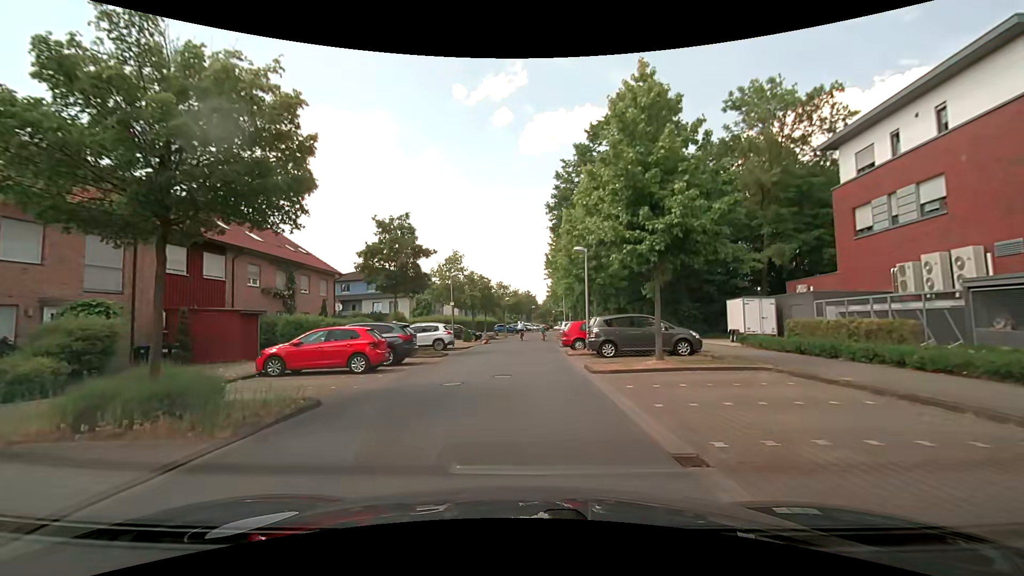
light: Day
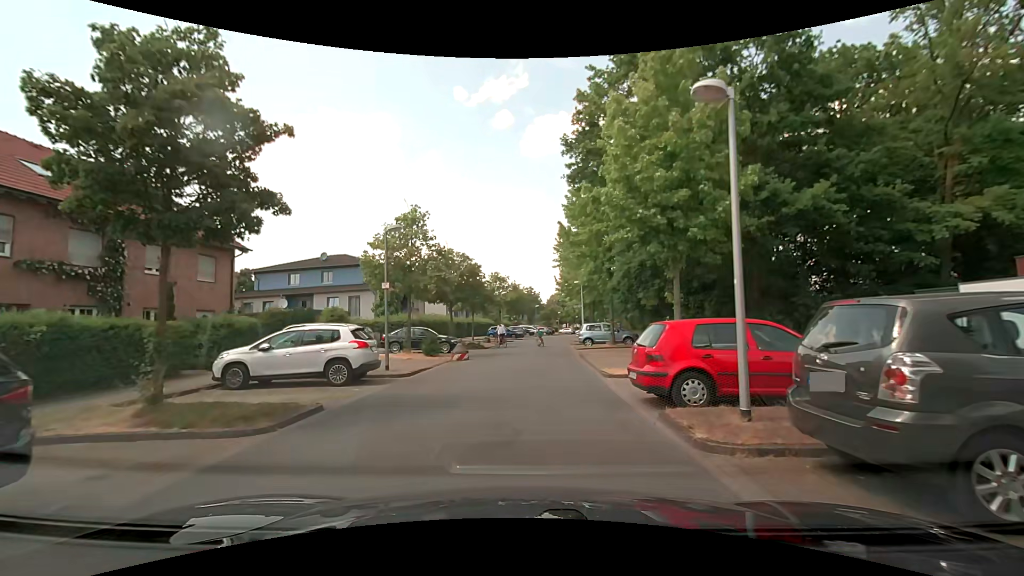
(0.0, +15.5) m; -2°
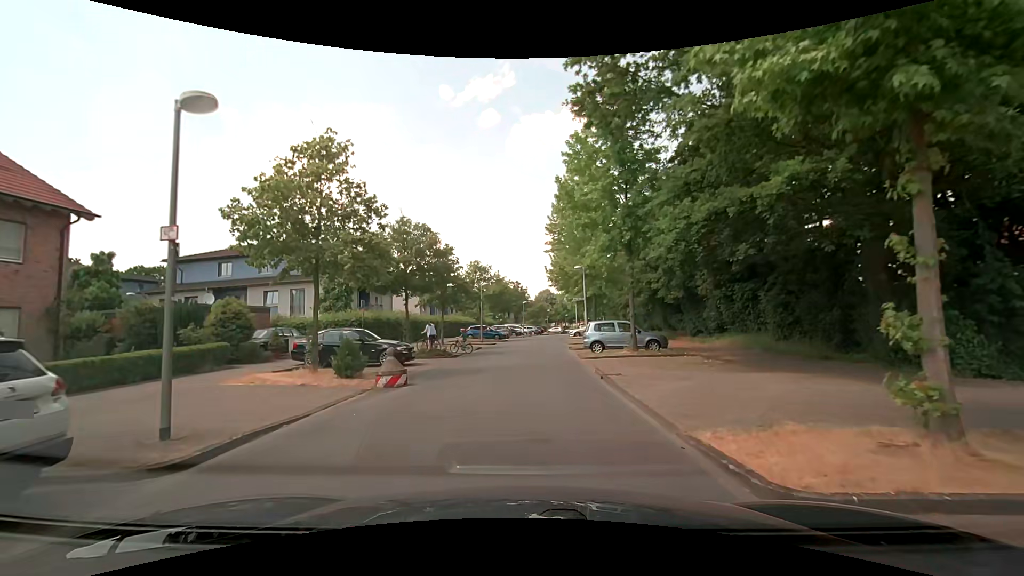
(+0.4, +9.3) m; +3°
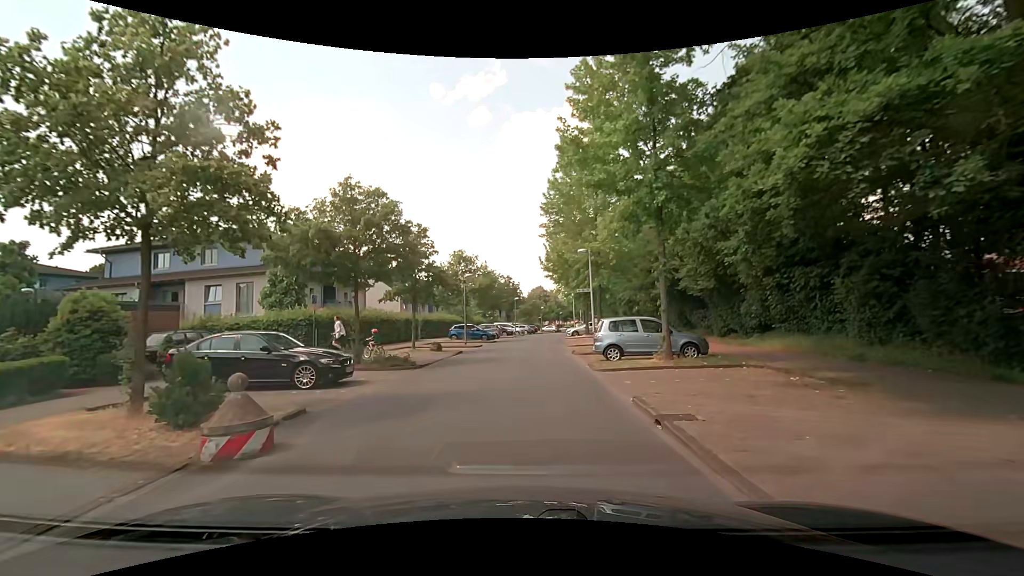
(+0.1, +6.1) m; +2°
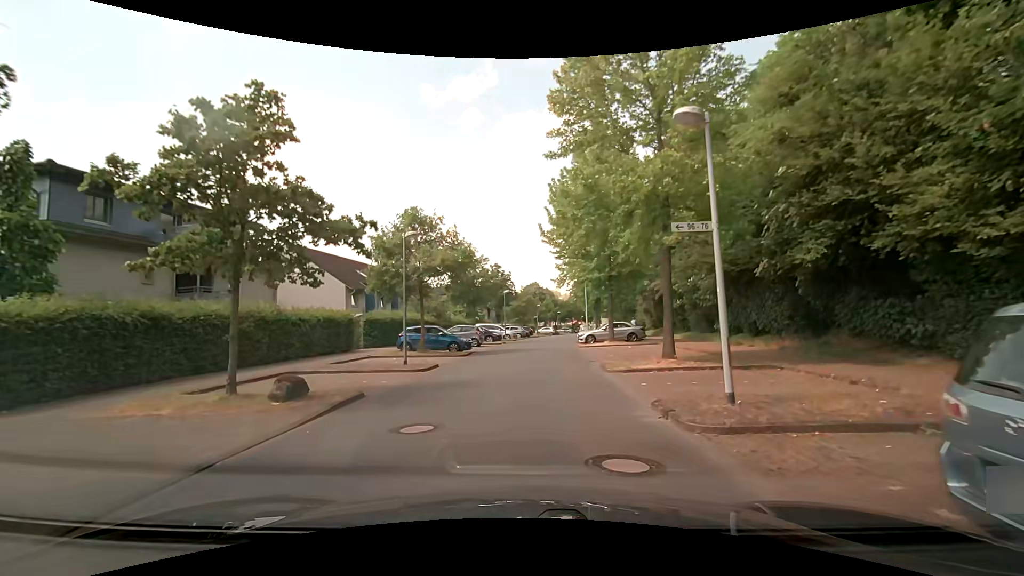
(-0.2, +15.5) m; -1°
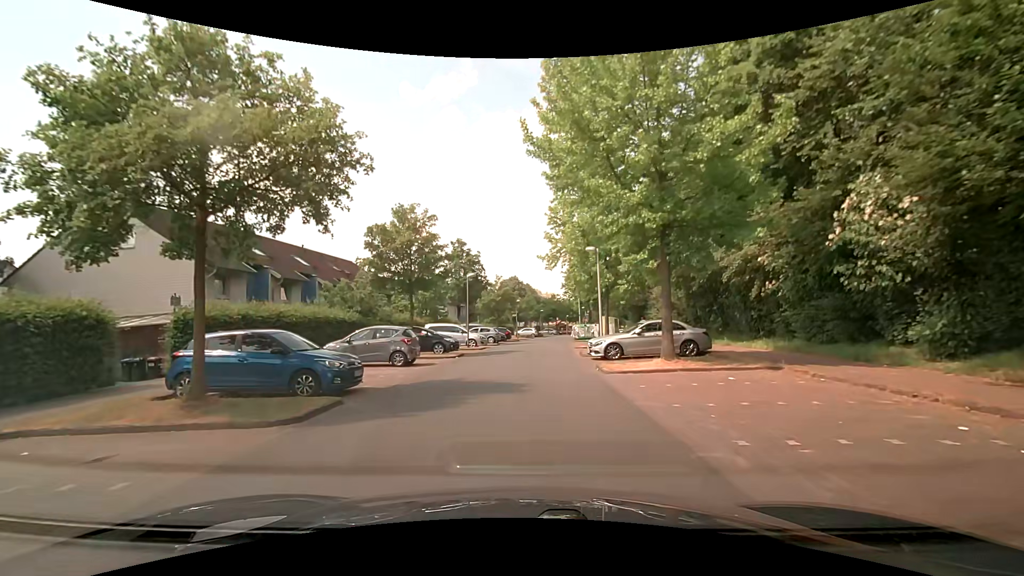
(+0.6, +15.9) m; +3°
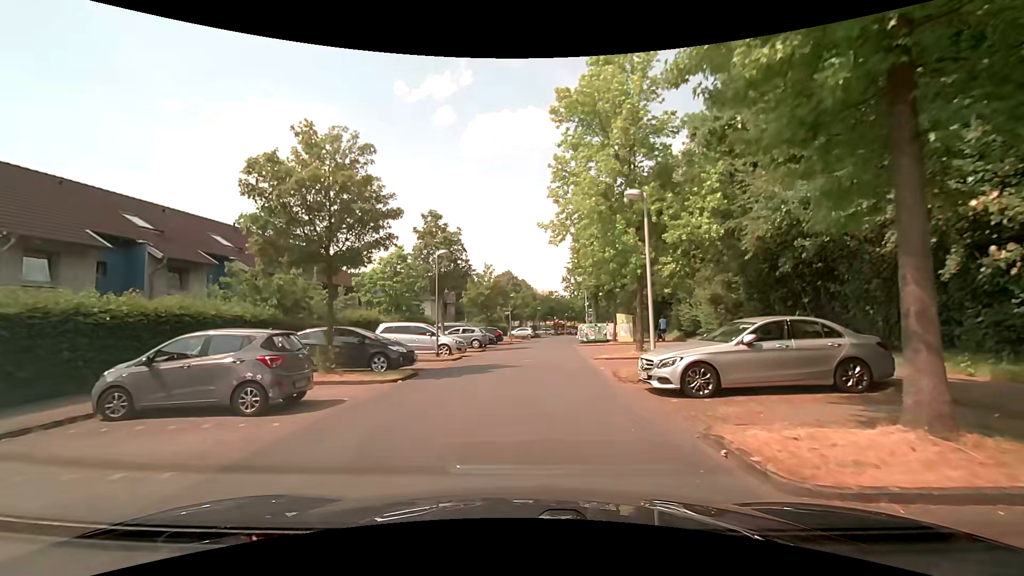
(+0.1, +9.7) m; +1°
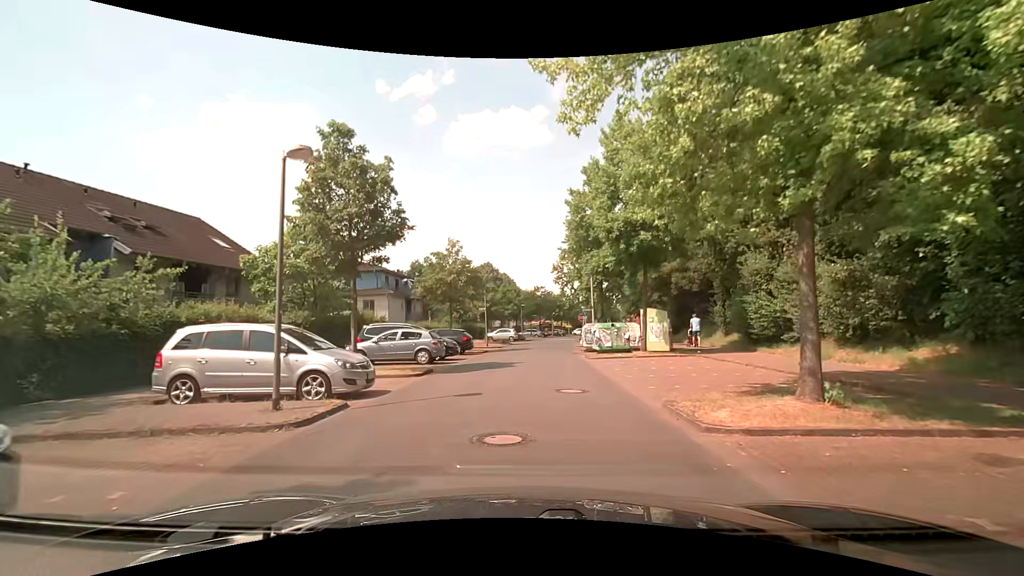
(+0.1, +13.0) m; +2°
